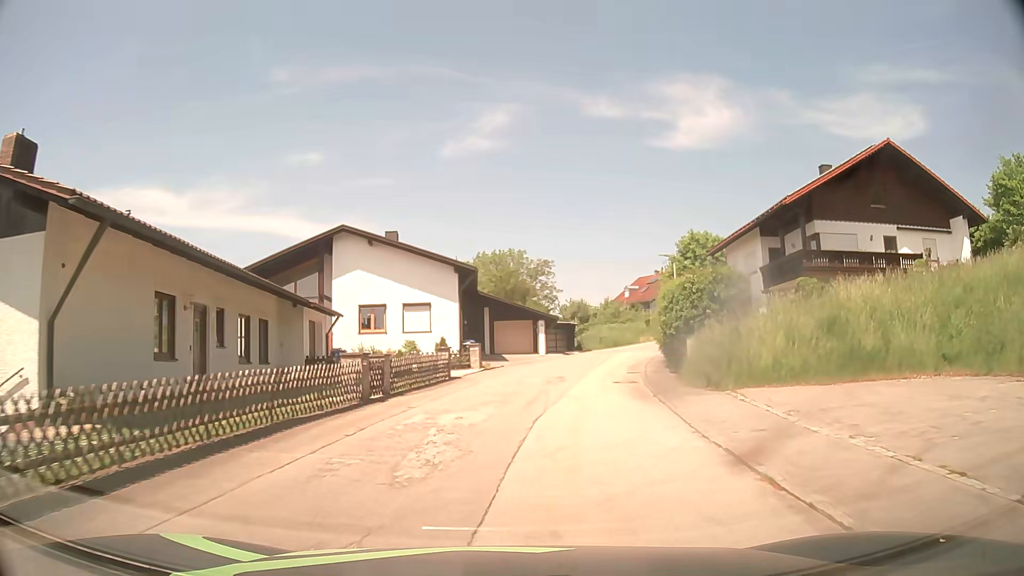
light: Day
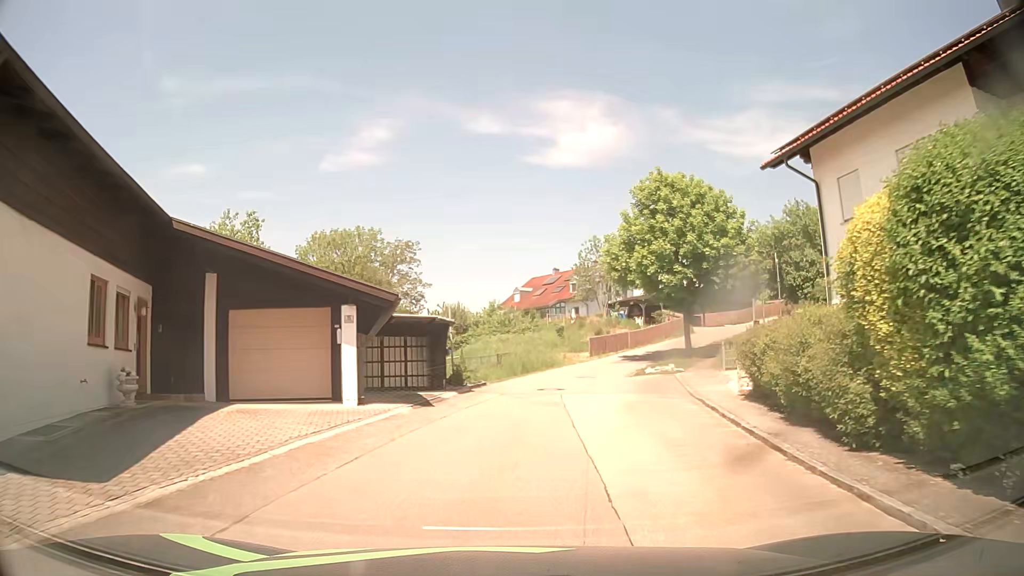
(+2.5, +27.0) m; +11°
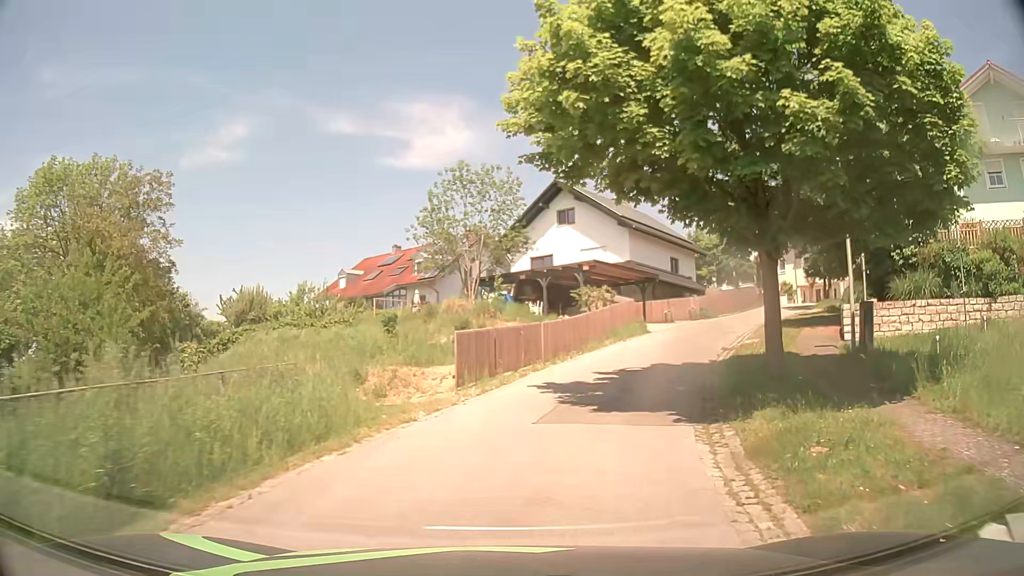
(+1.9, +24.3) m; +12°
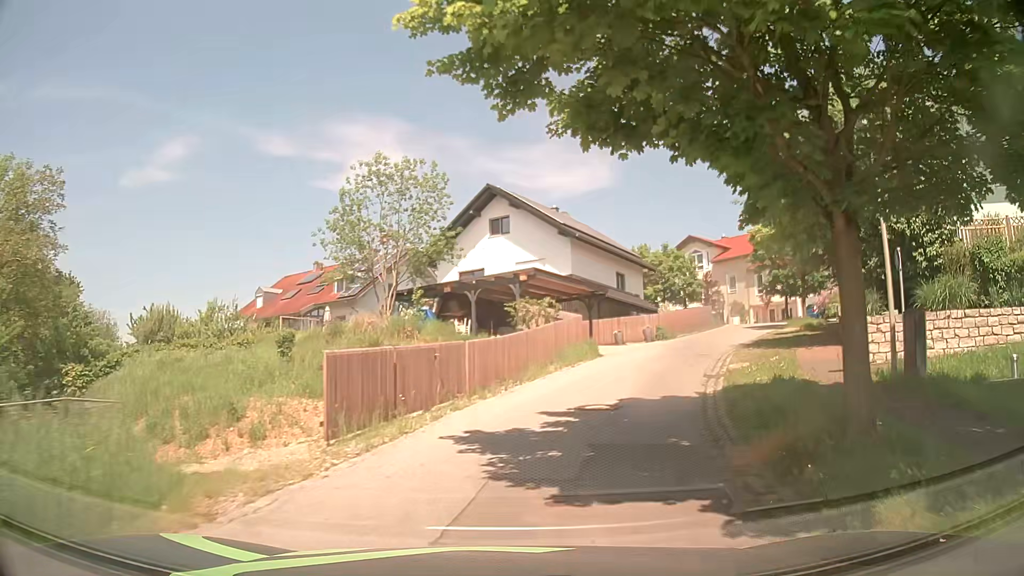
(+0.2, +5.0) m; +5°
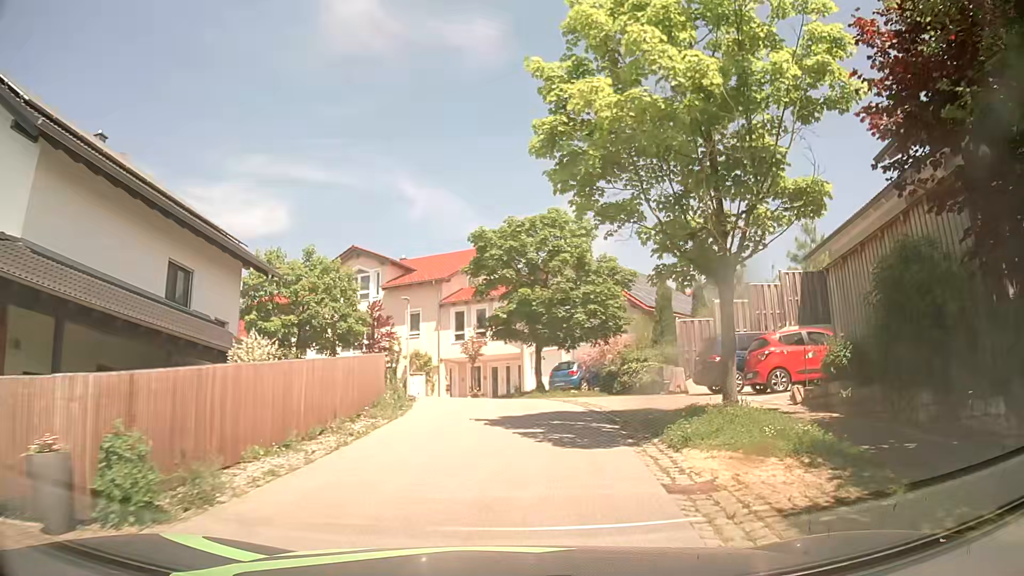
(+6.2, +23.4) m; +29°
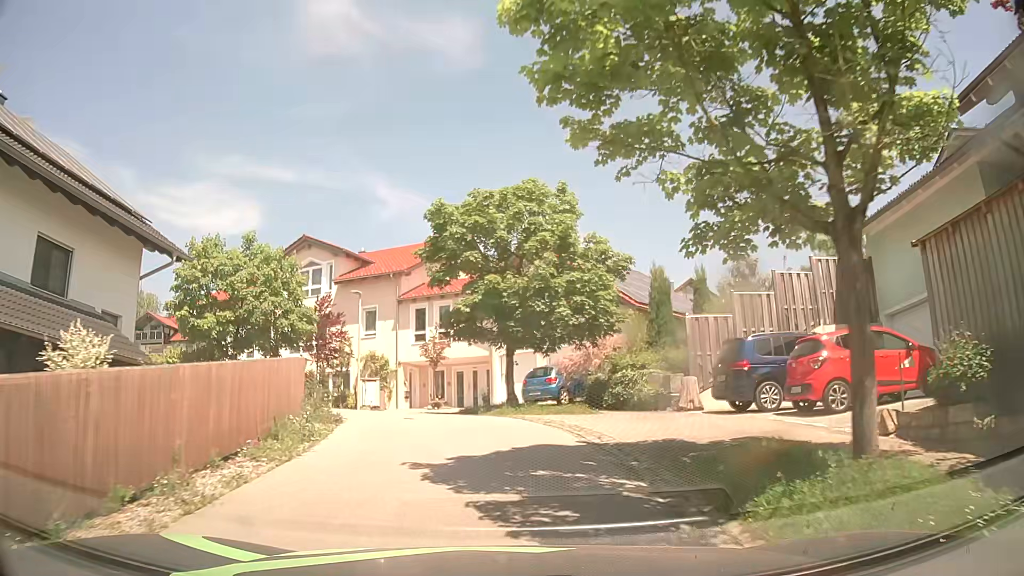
(+0.2, +4.7) m; +3°
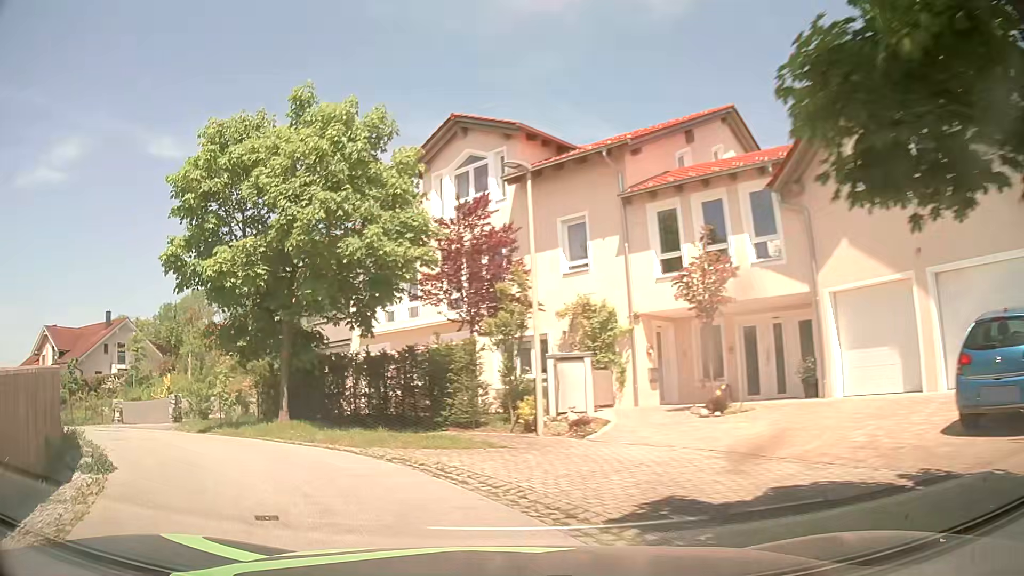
(-1.3, +16.5) m; -19°
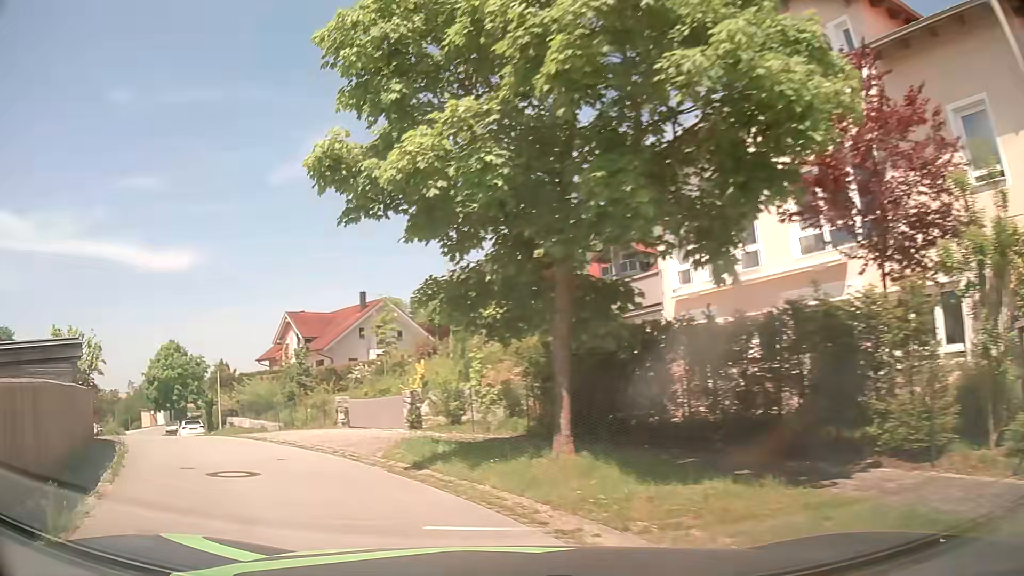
(-1.6, +7.4) m; -25°
(-3, +9) (-8, +18) (-15, +26) (-21, +34) (-27, +42) (-32, +50) (-38, +58) (-42, +67) (-40, +77) (-32, +82) m
